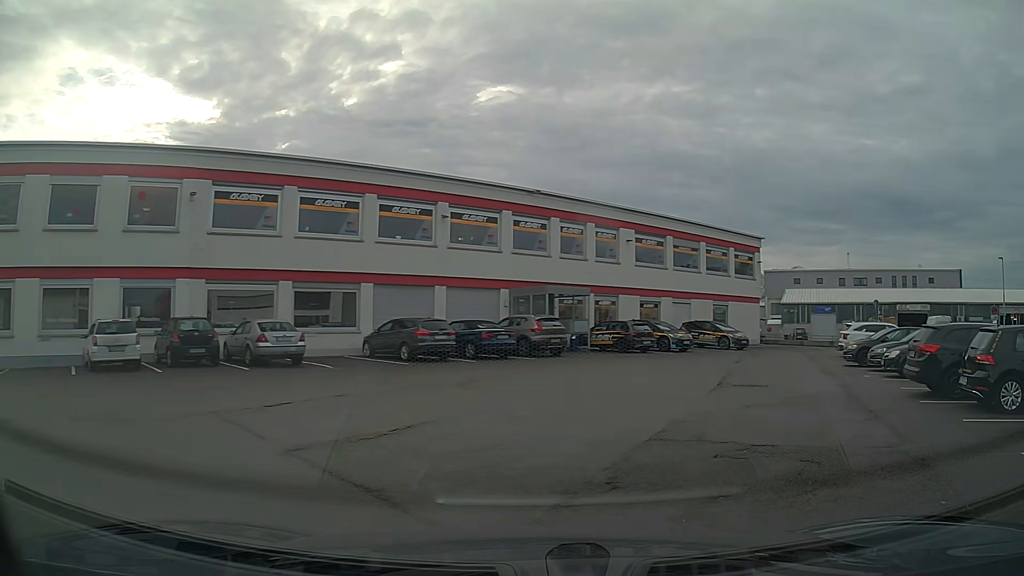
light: Day
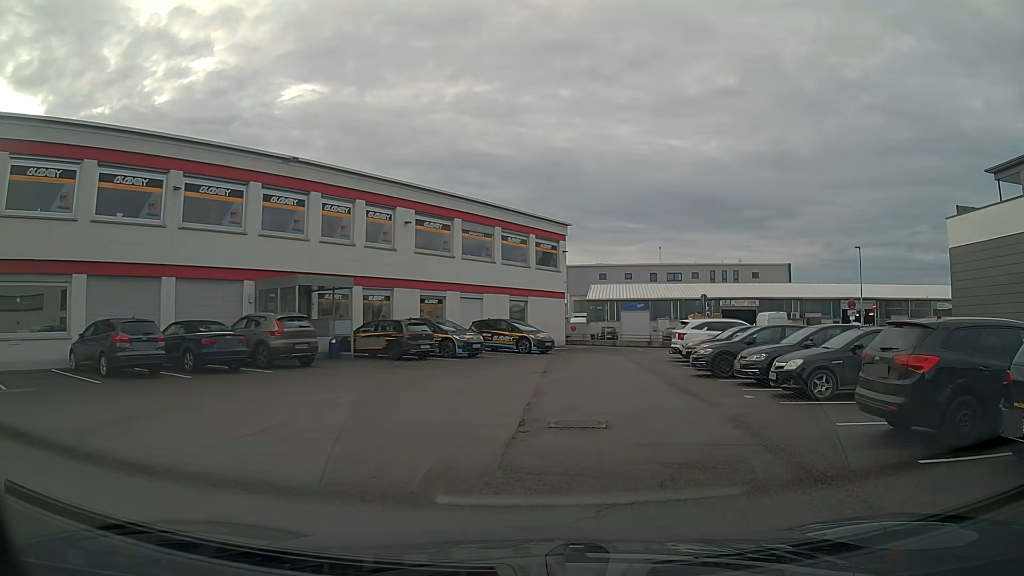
(+1.1, +6.5) m; +15°
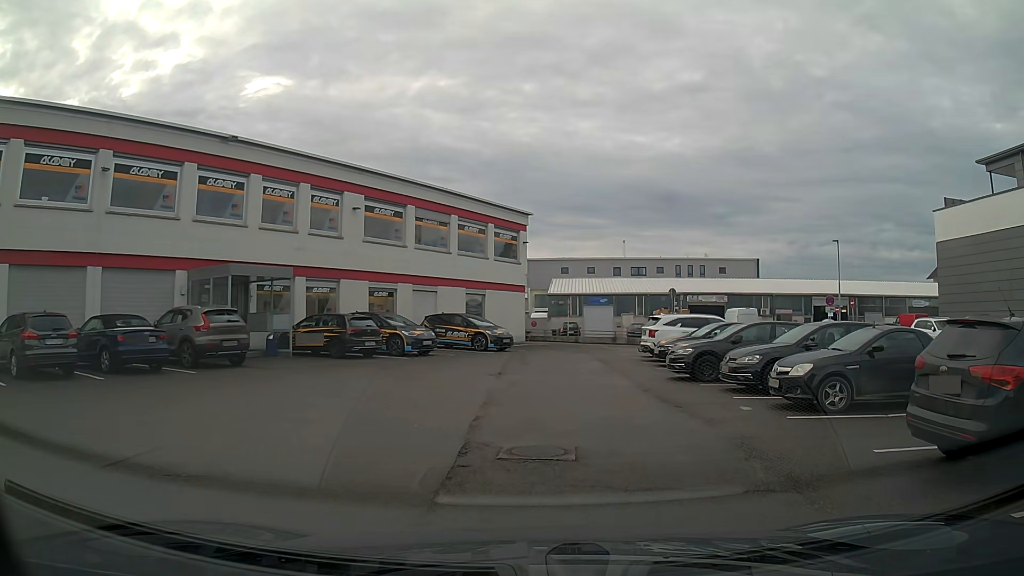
(+0.1, +2.3) m; +3°
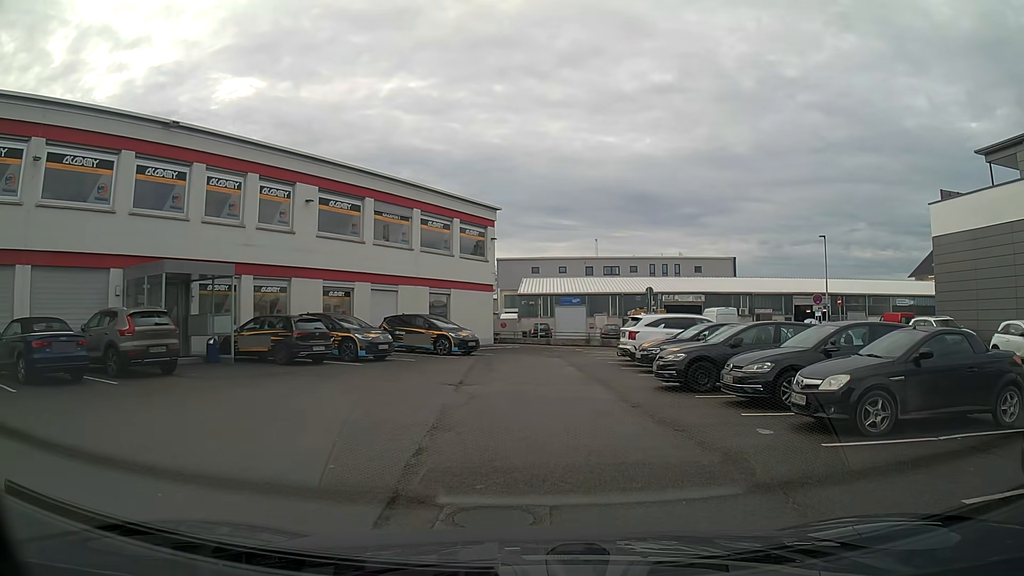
(0.0, +2.3) m; +2°
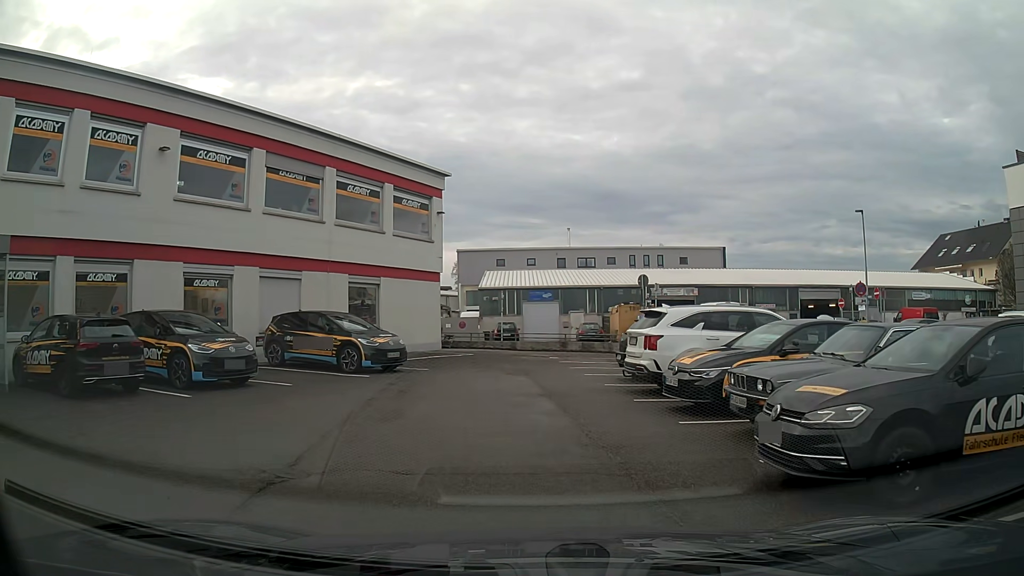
(+0.3, +8.8) m; +2°
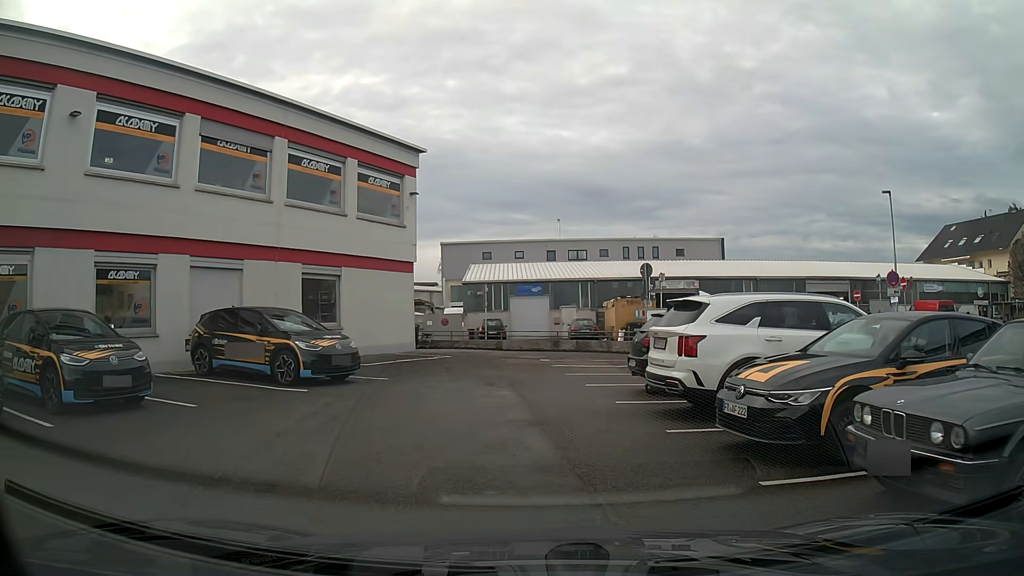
(0.0, +3.8) m; +1°
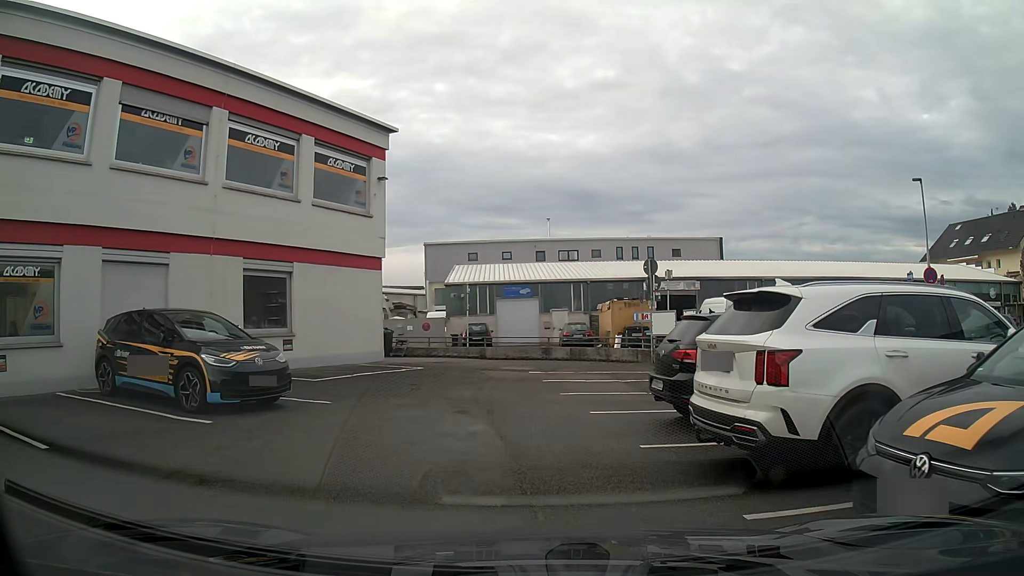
(0.0, +3.5) m; -1°
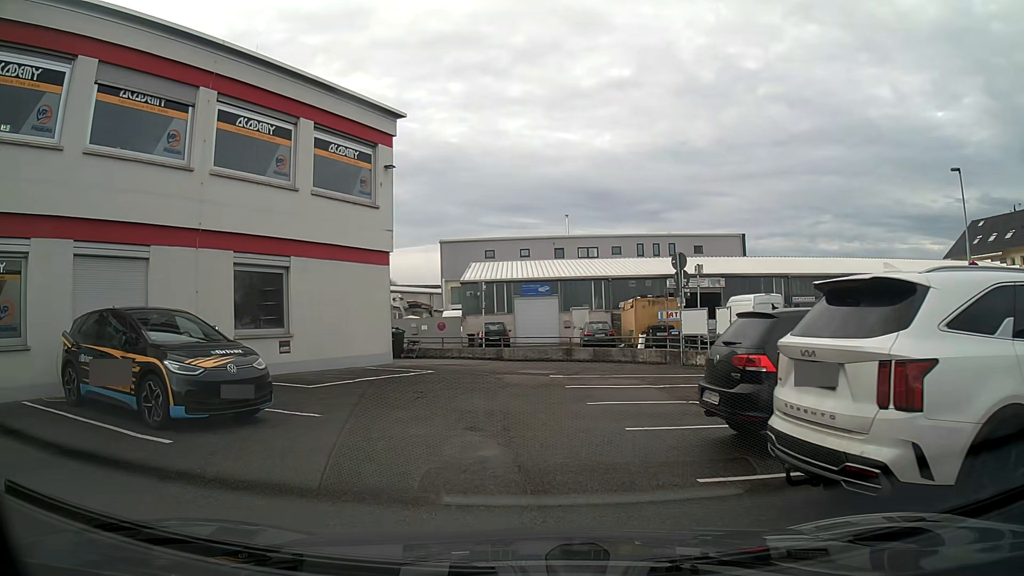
(0.0, +1.6) m; -3°
